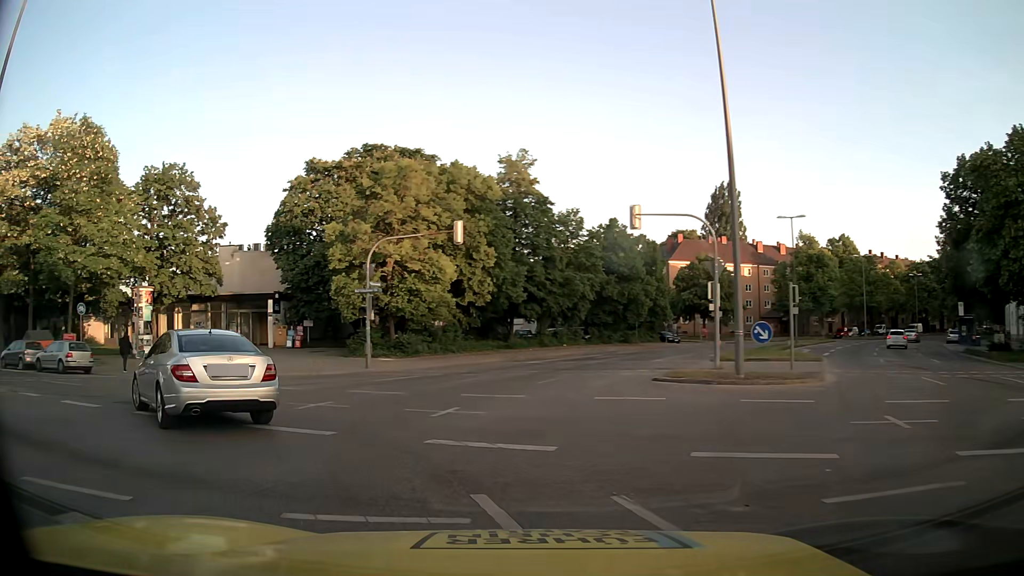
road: secondary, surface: asphalt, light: Day
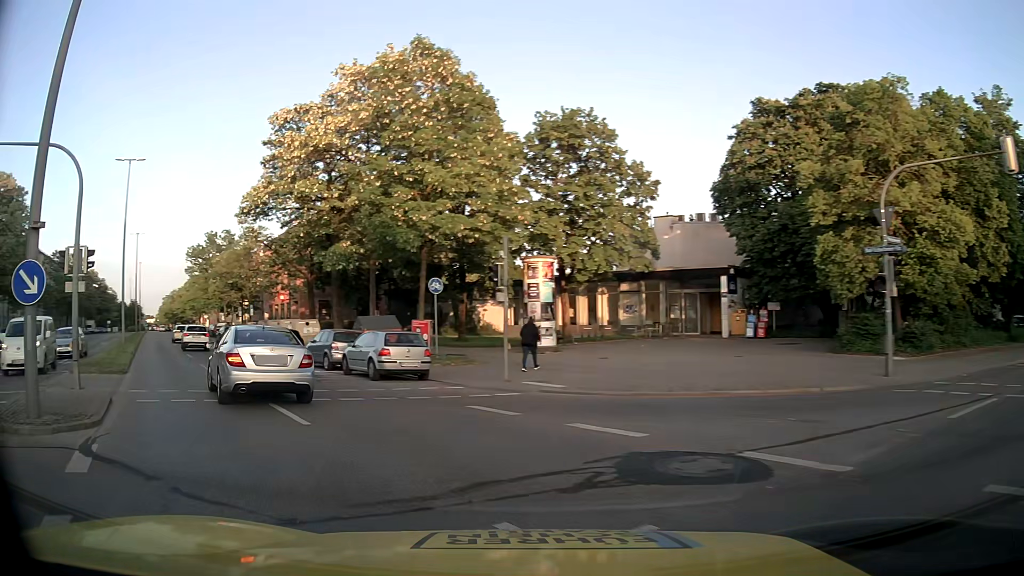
(-3.6, +11.0) m; -37°
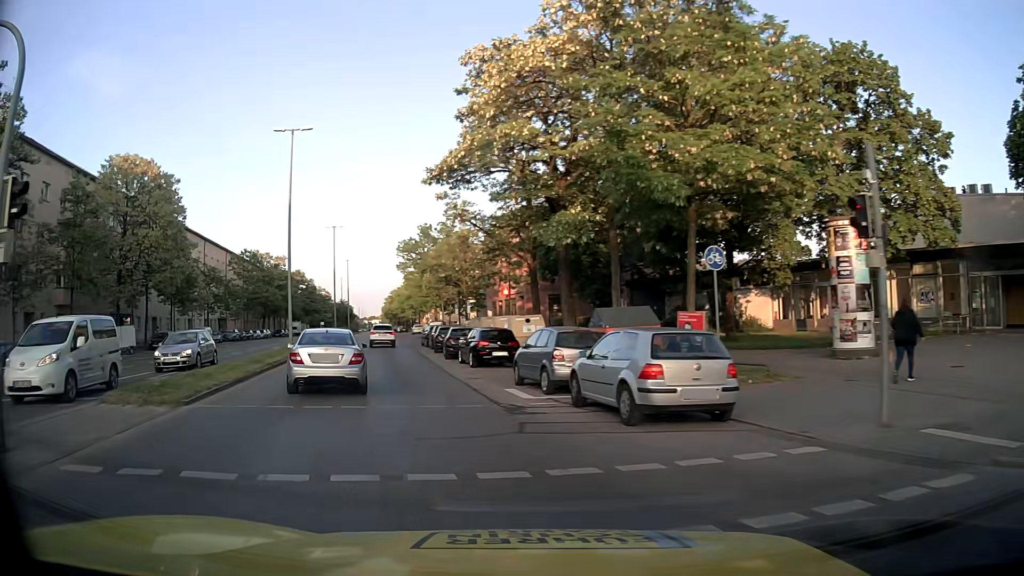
(-1.9, +9.2) m; -21°
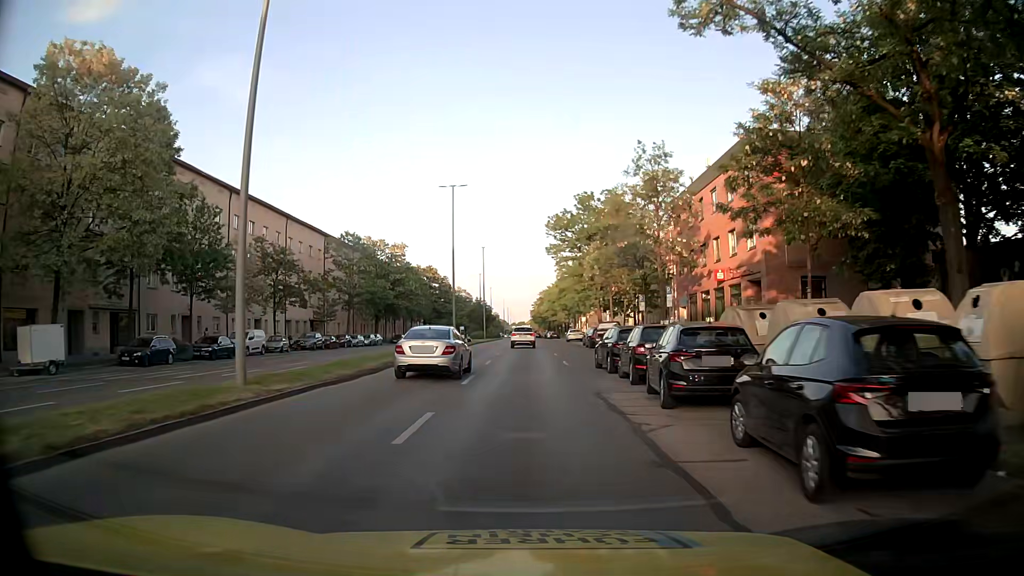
(-4.8, +24.8) m; -13°
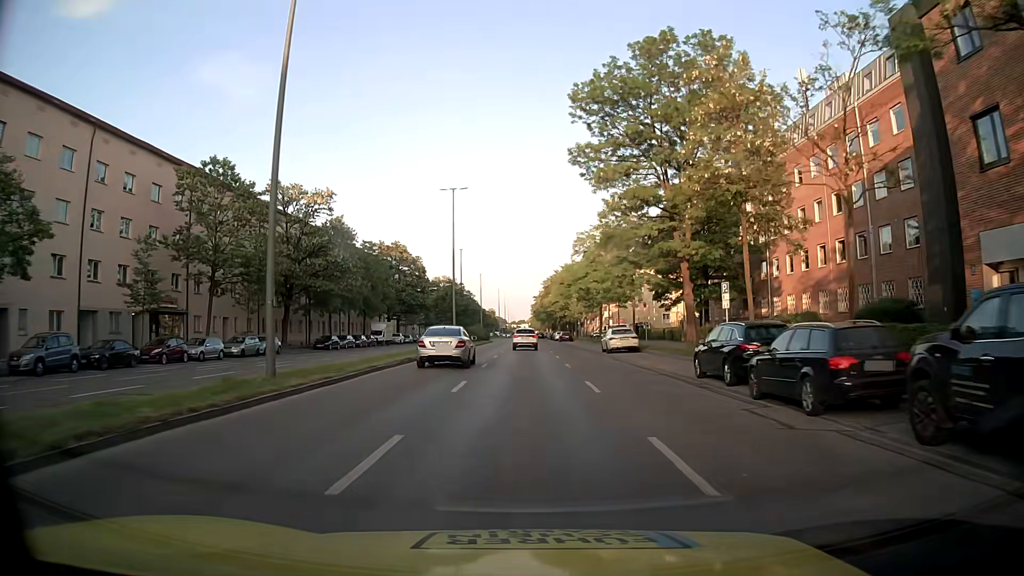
(-0.4, +38.3) m; 0°
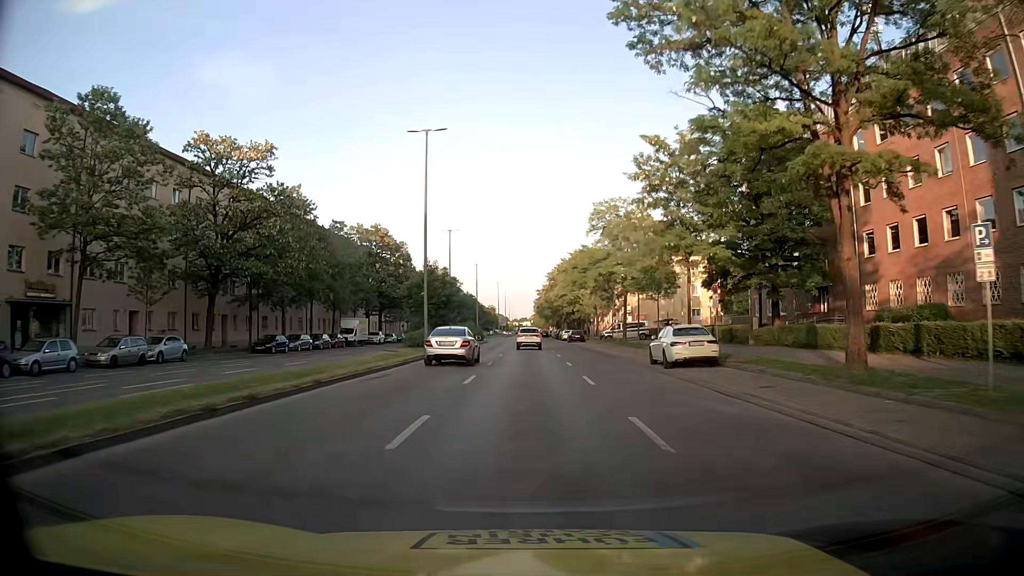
(-0.2, +16.0) m; -1°
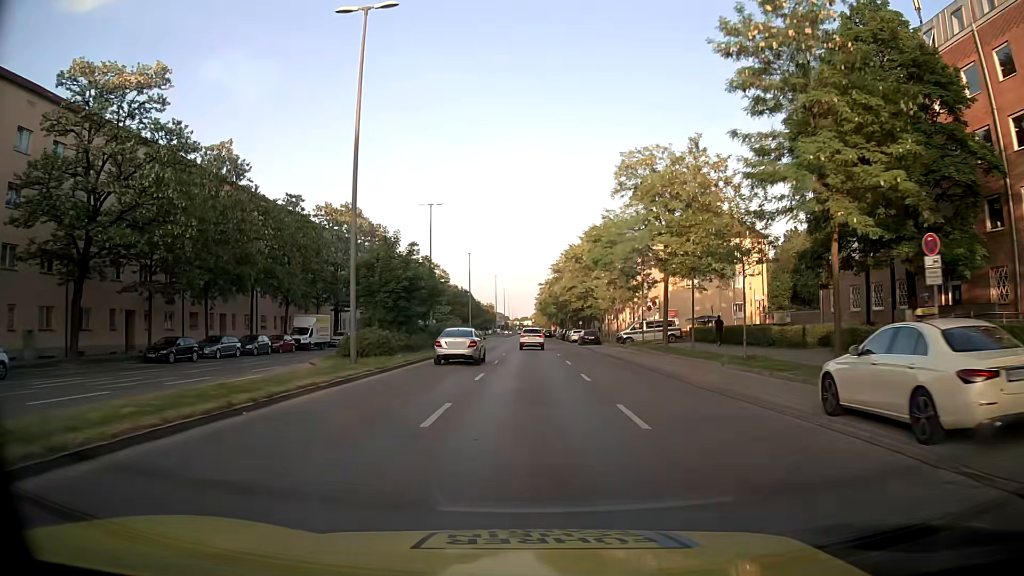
(0.0, +15.9) m; 0°
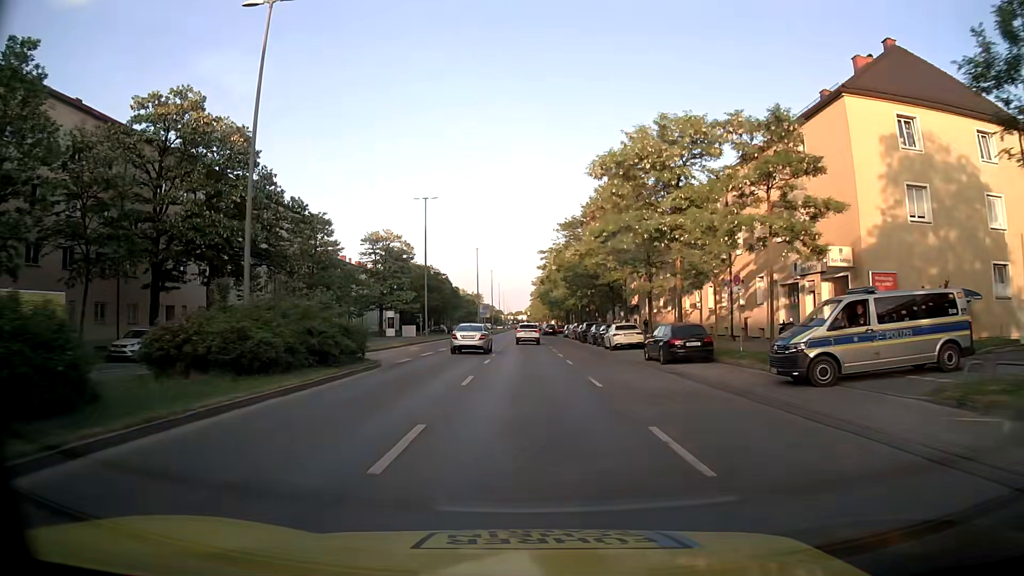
(+0.3, +39.3) m; +1°
(0, +10) (0, +20) (0, +30) (0, +40) (0, +50) (-1, +60) (-1, +70) (-1, +80) (-1, +90) (-1, +100) m
